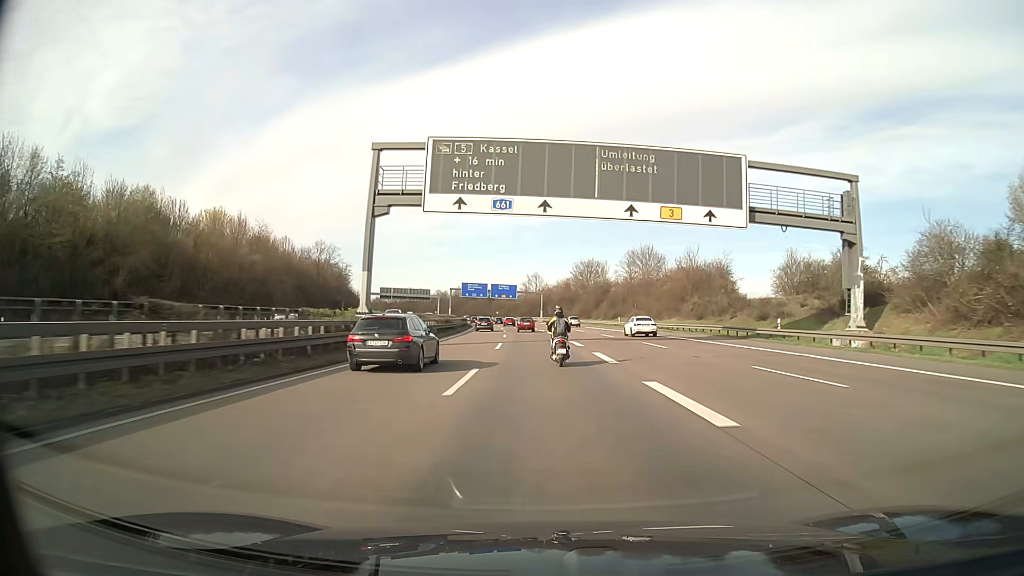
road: motorway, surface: asphalt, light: Day
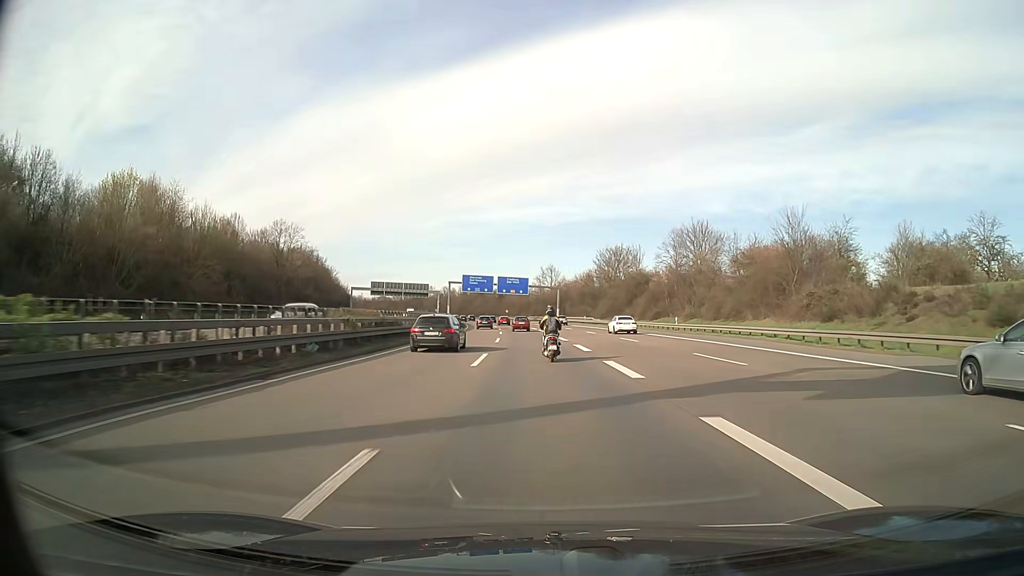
(-0.3, +29.4) m; -1°
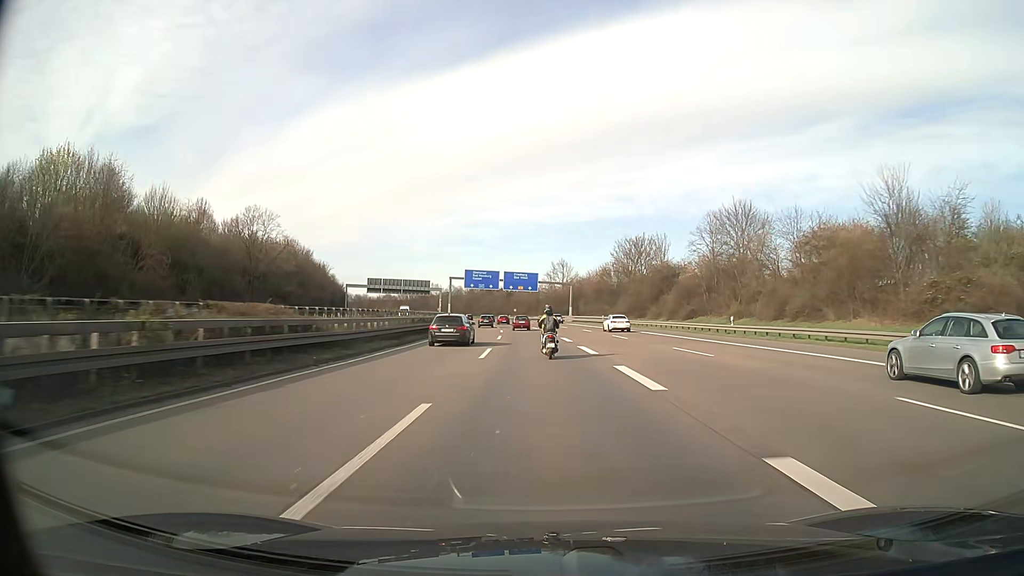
(-0.1, +14.6) m; -1°
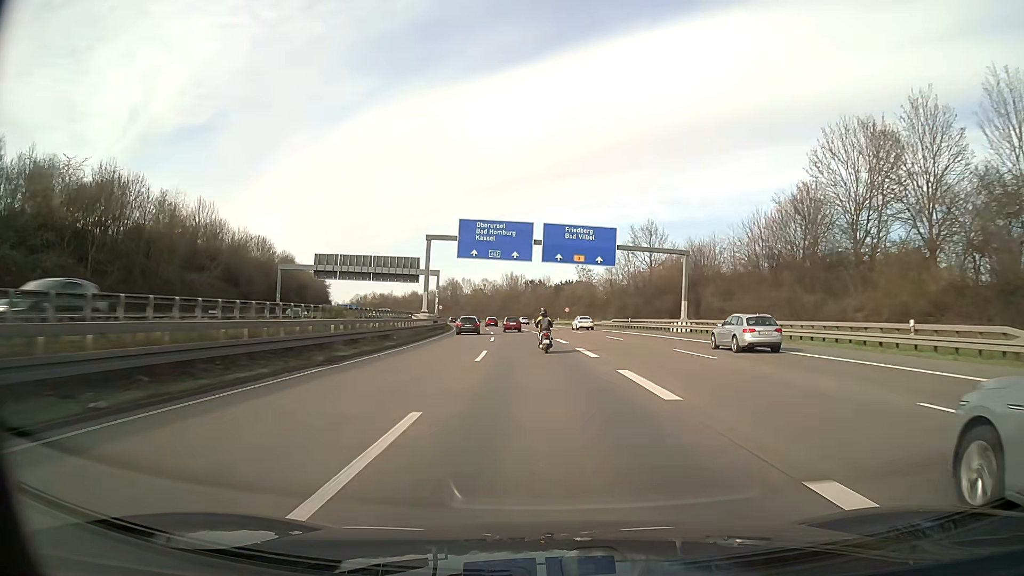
(-3.0, +73.1) m; -4°
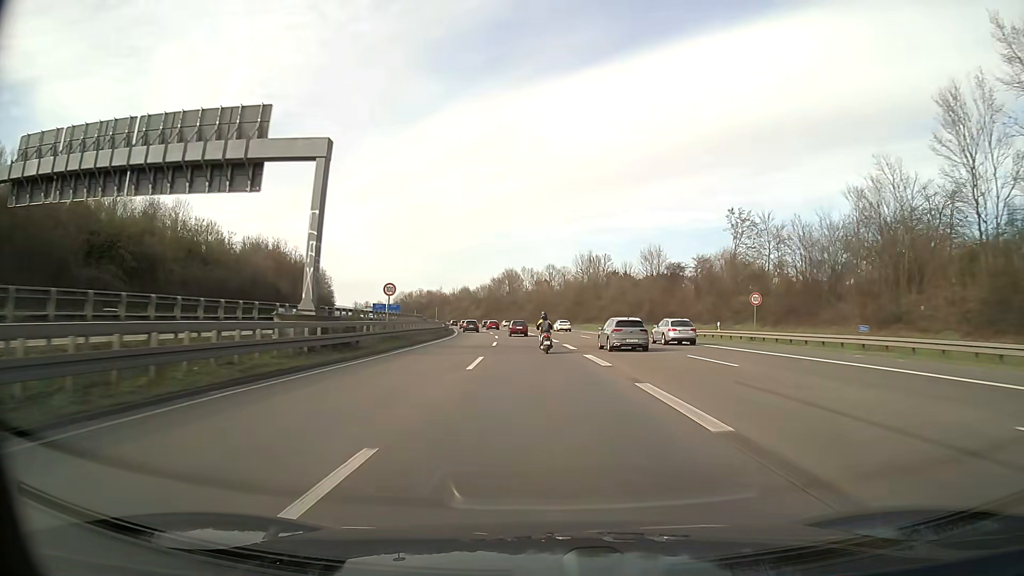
(-4.1, +74.9) m; -6°
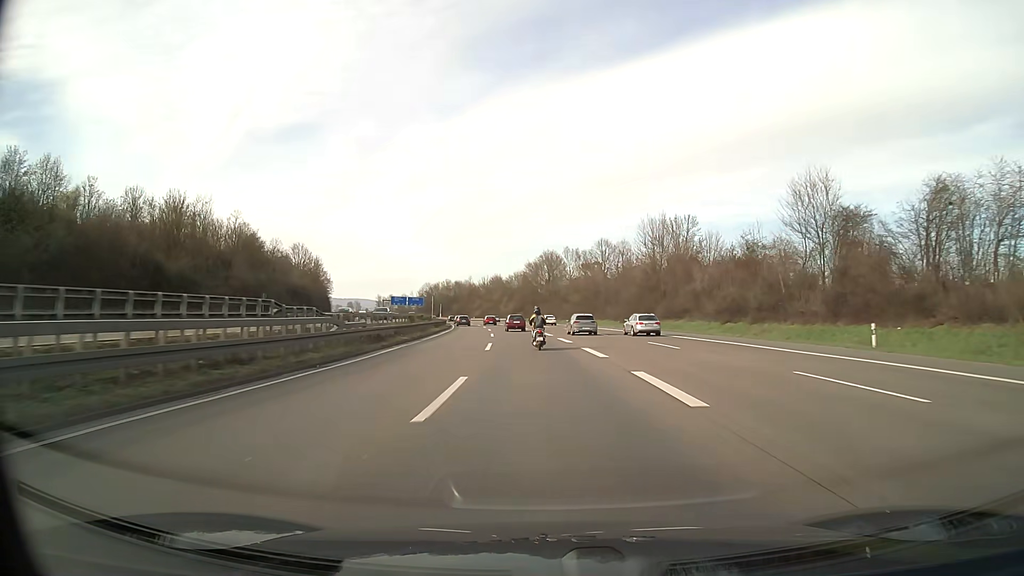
(-1.4, +46.1) m; -3°
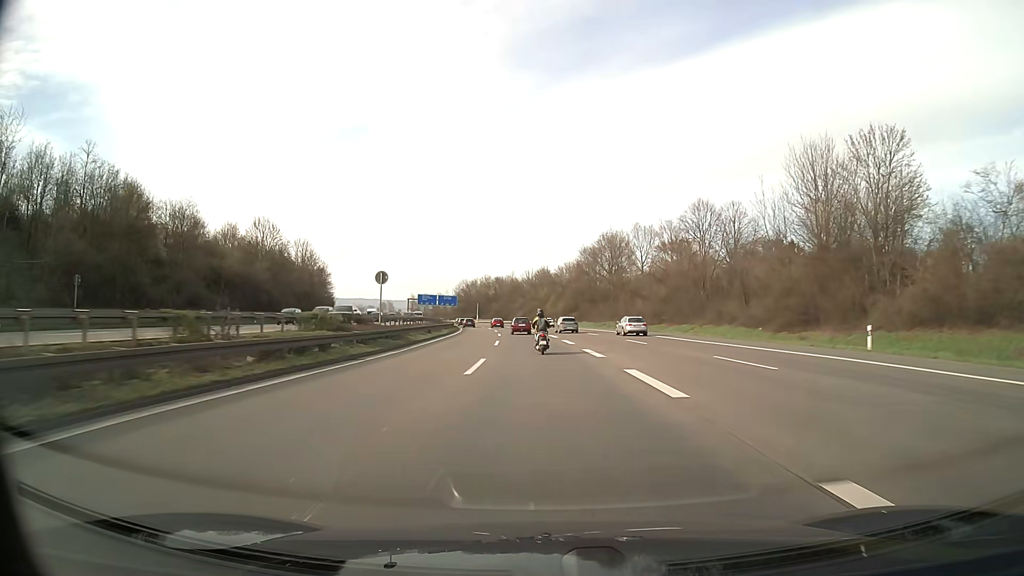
(-1.8, +46.6) m; -4°
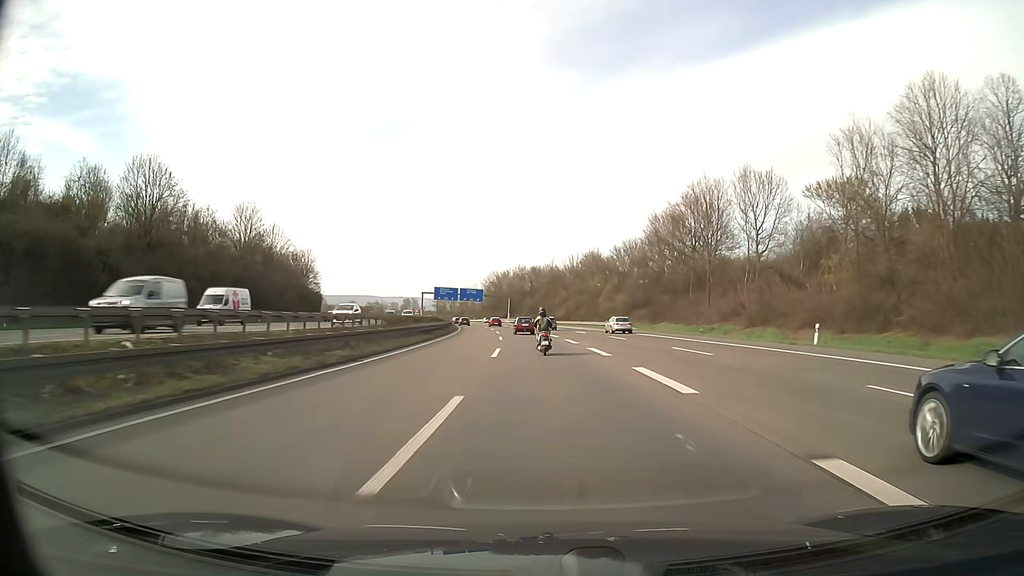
(-1.6, +47.1) m; -4°
(0, +10) (0, +20) (0, +30) (-1, +40) (-1, +50) (-2, +60) (-3, +70) (-4, +80) (-5, +90) (-7, +100) m
